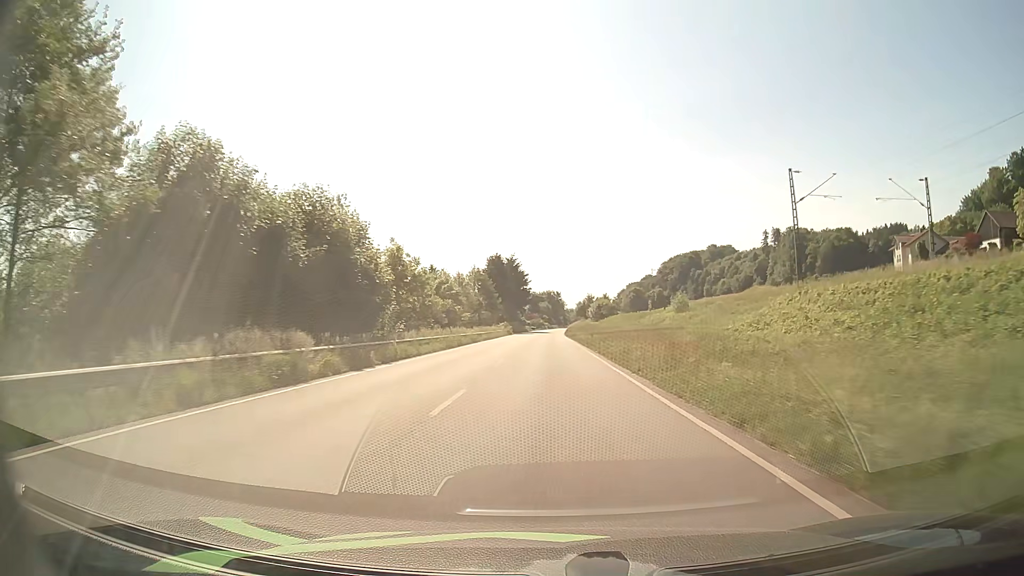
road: primary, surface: asphalt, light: Day
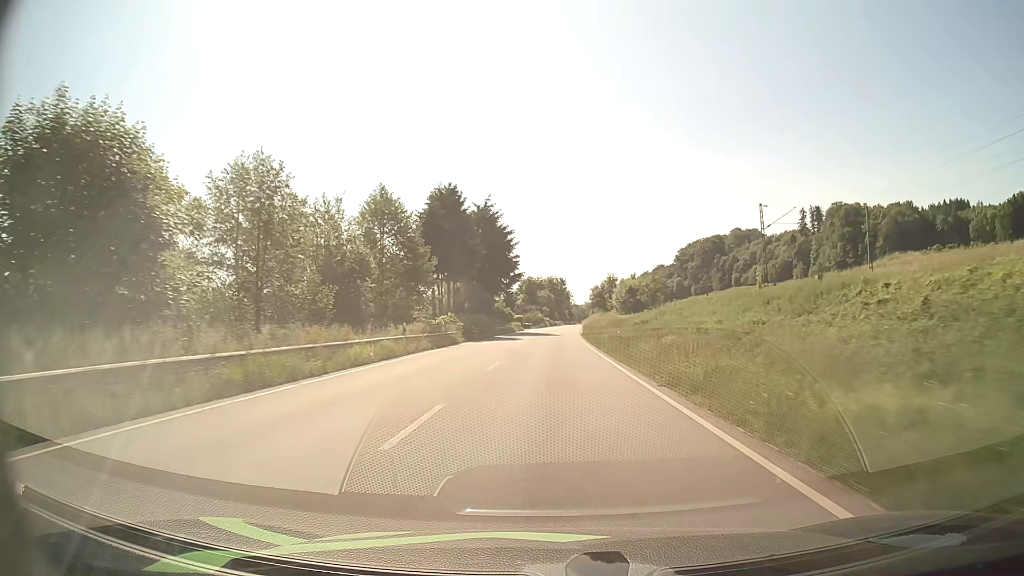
(0.0, +64.4) m; 0°
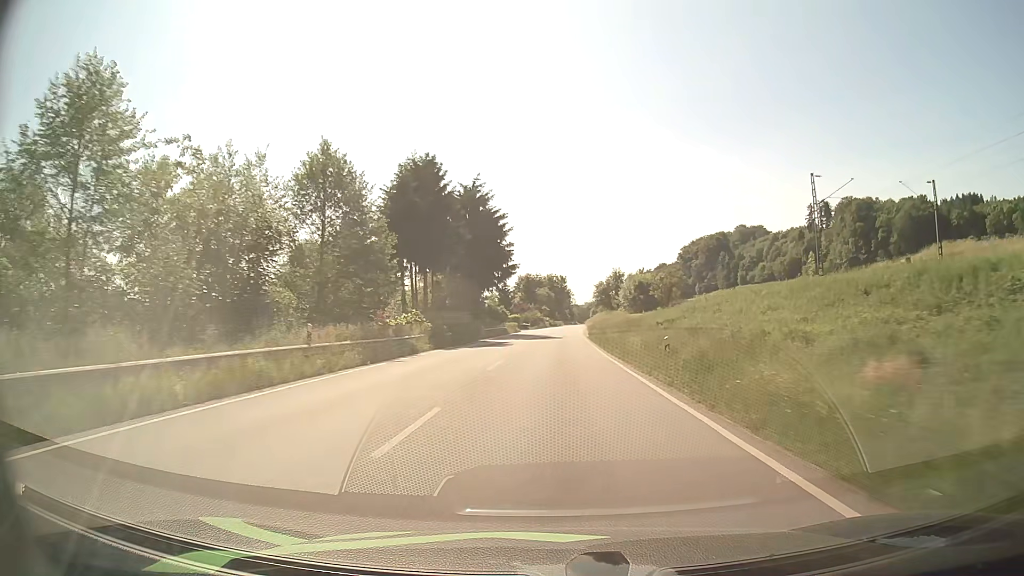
(0.0, +12.7) m; 0°
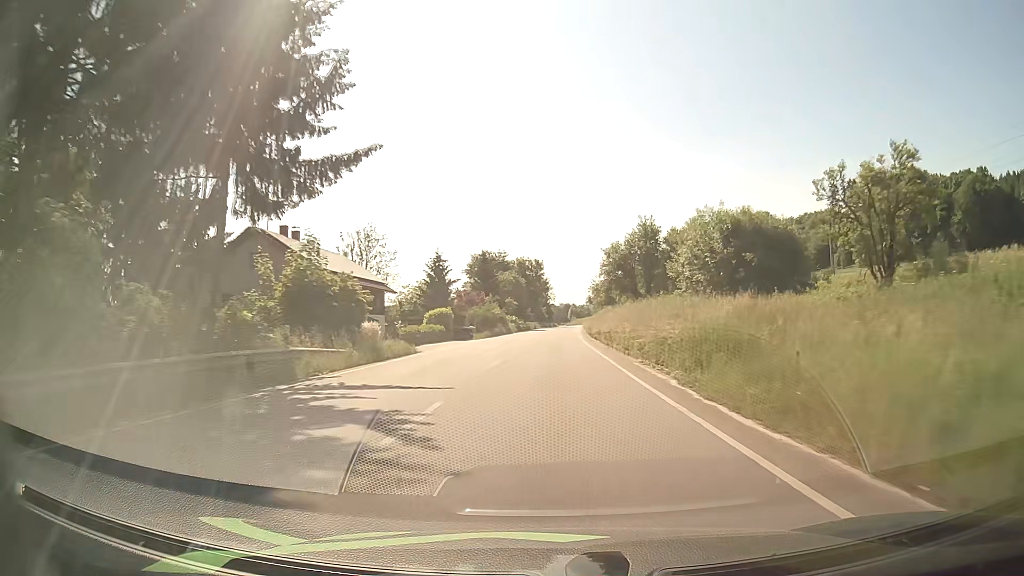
(+0.9, +60.3) m; +2°
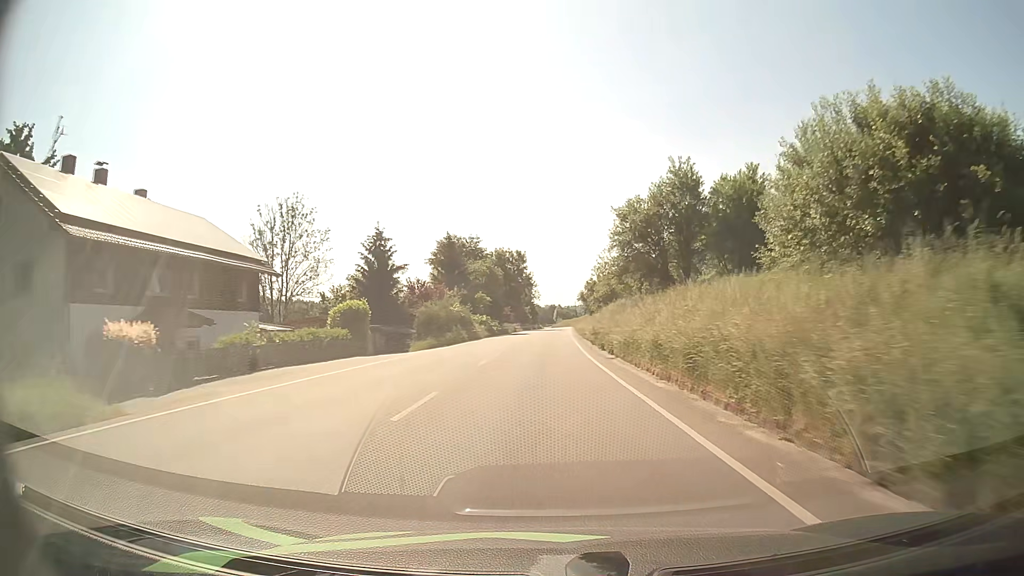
(+0.4, +22.6) m; +1°
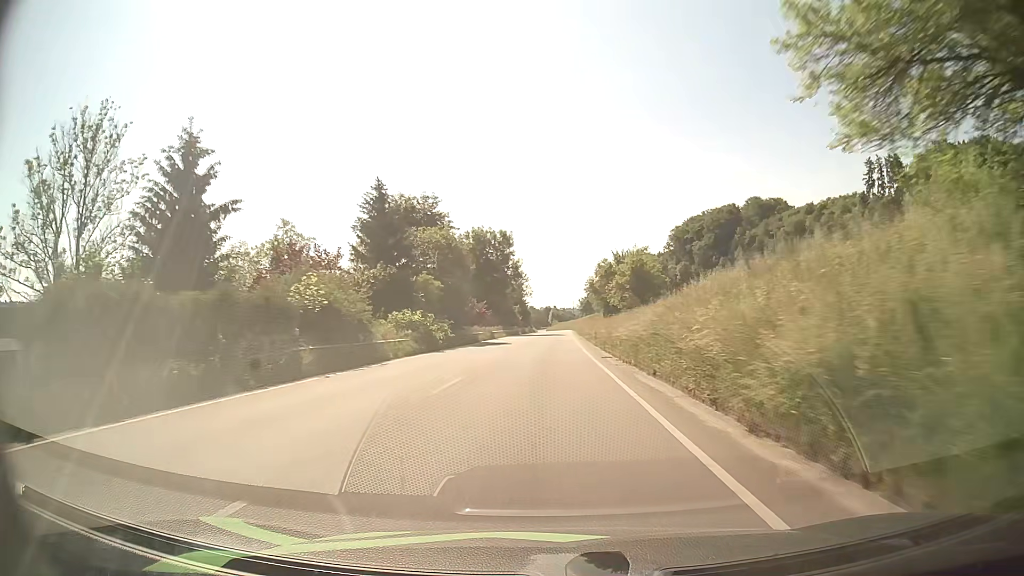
(+0.2, +32.9) m; +1°
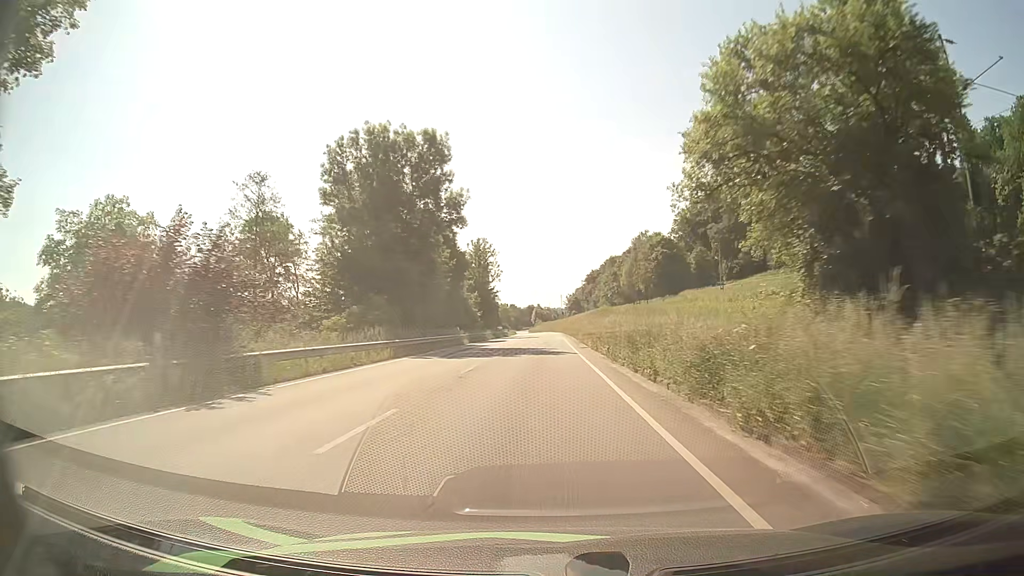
(+0.6, +55.3) m; +1°
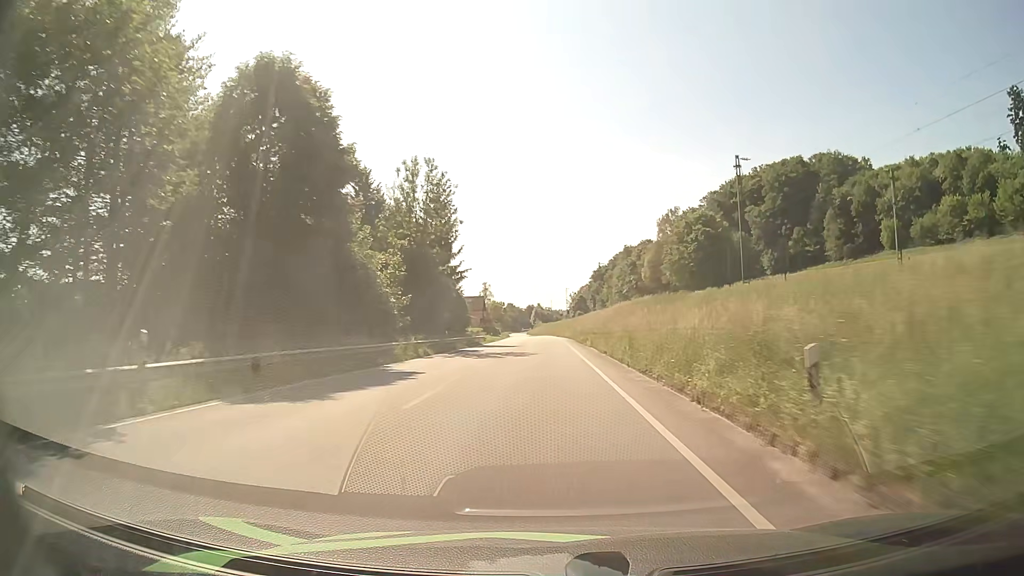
(+0.1, +44.9) m; 0°
(0, +10) (0, +20) (0, +30) (0, +40) (0, +50) (0, +60) (-1, +70) (-1, +80) (-1, +90) (-1, +100) m
